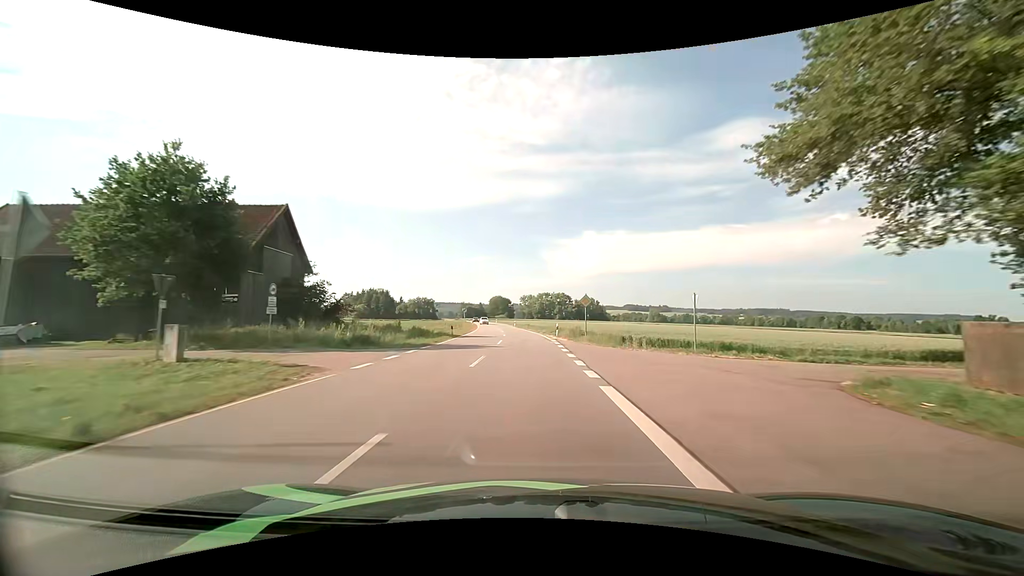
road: tertiary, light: Day
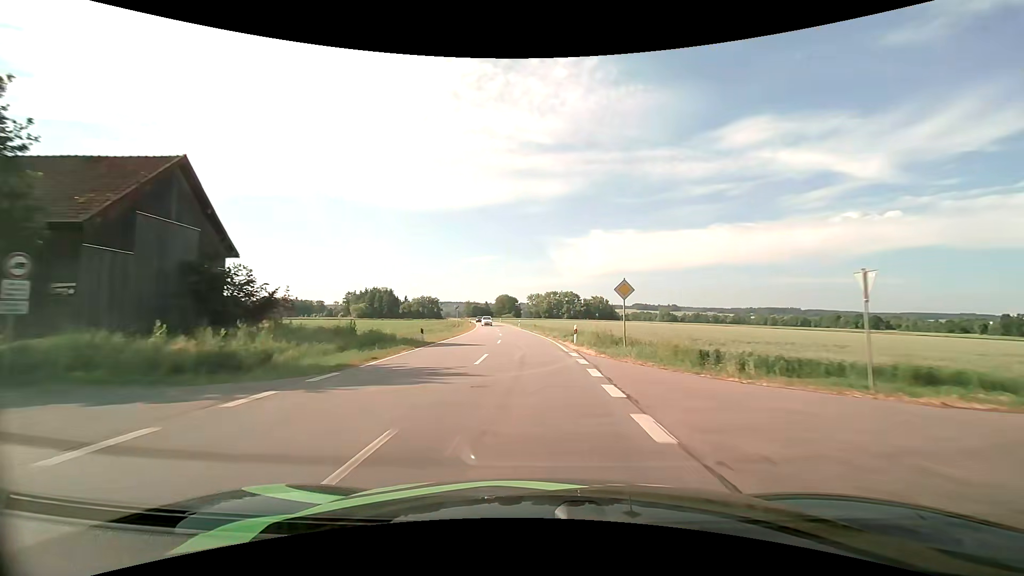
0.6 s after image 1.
(0.0, +11.9) m; -1°
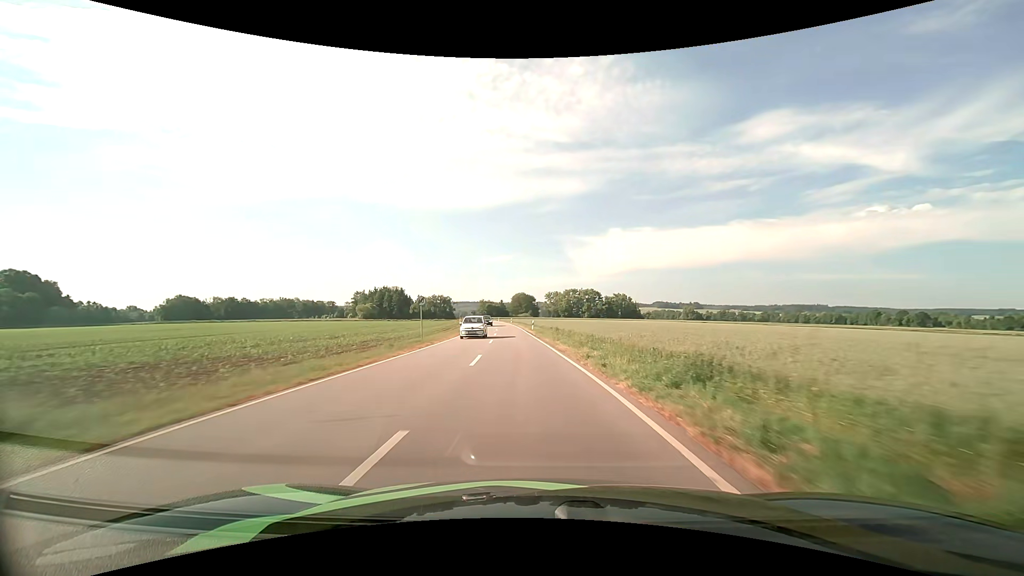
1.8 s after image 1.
(-0.4, +24.2) m; -2°
(0, +10) (0, +20) (-1, +30) (-2, +40) (-3, +50) (-4, +60) (-5, +70) (-6, +80) (-7, +90) (-8, +100) m
